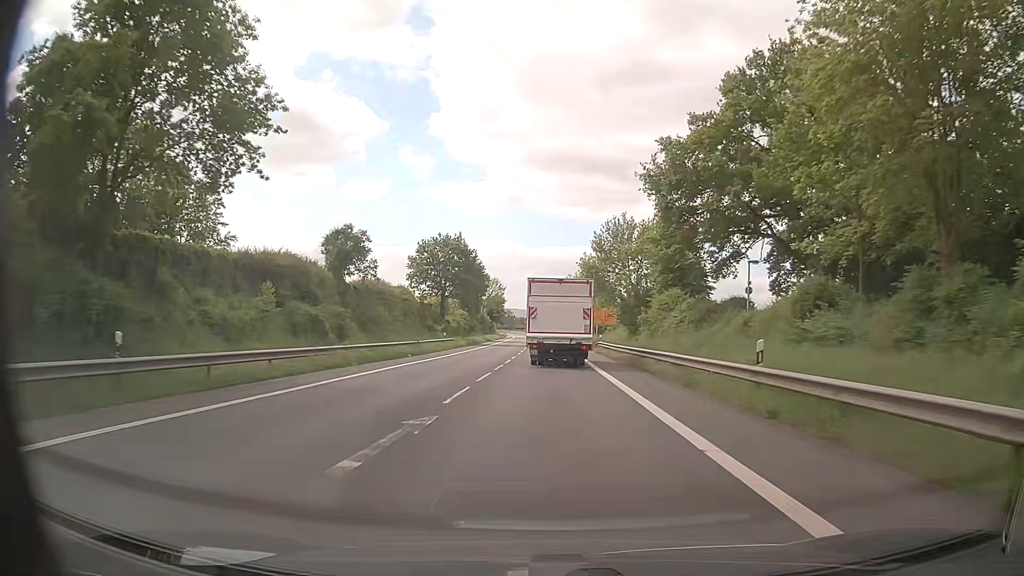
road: primary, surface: asphalt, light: Day
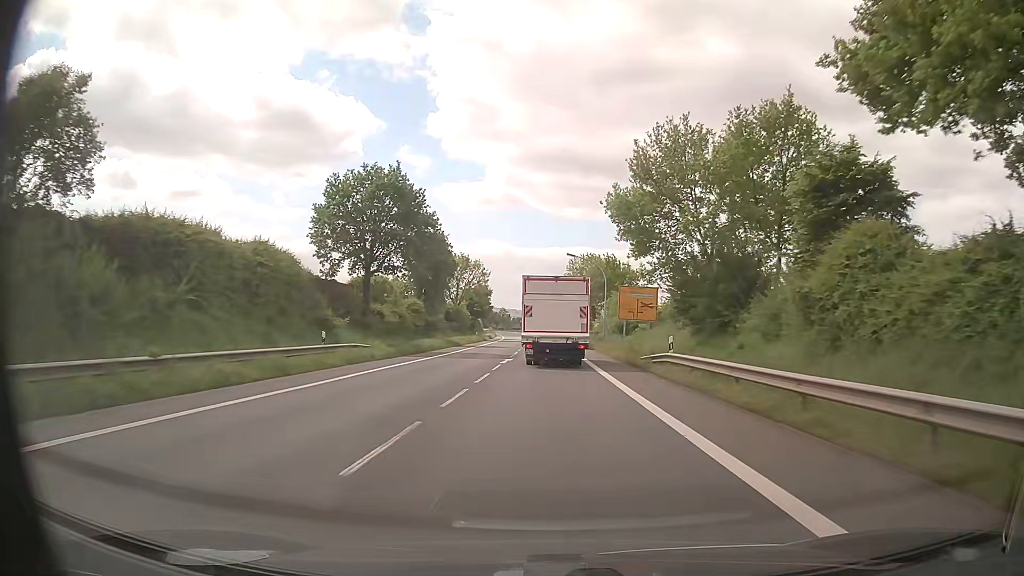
(0.0, +30.5) m; 0°
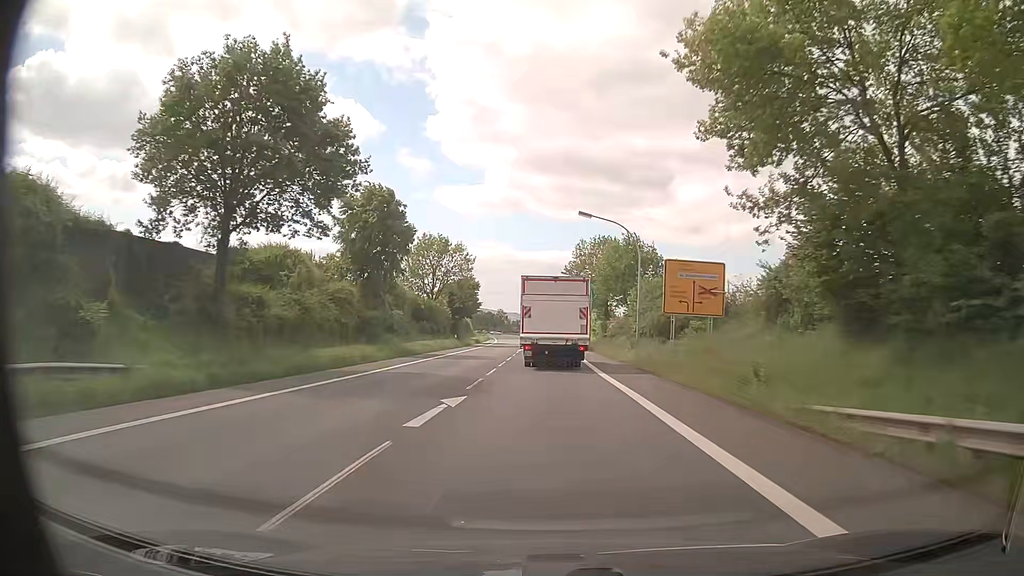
(0.0, +20.0) m; 0°
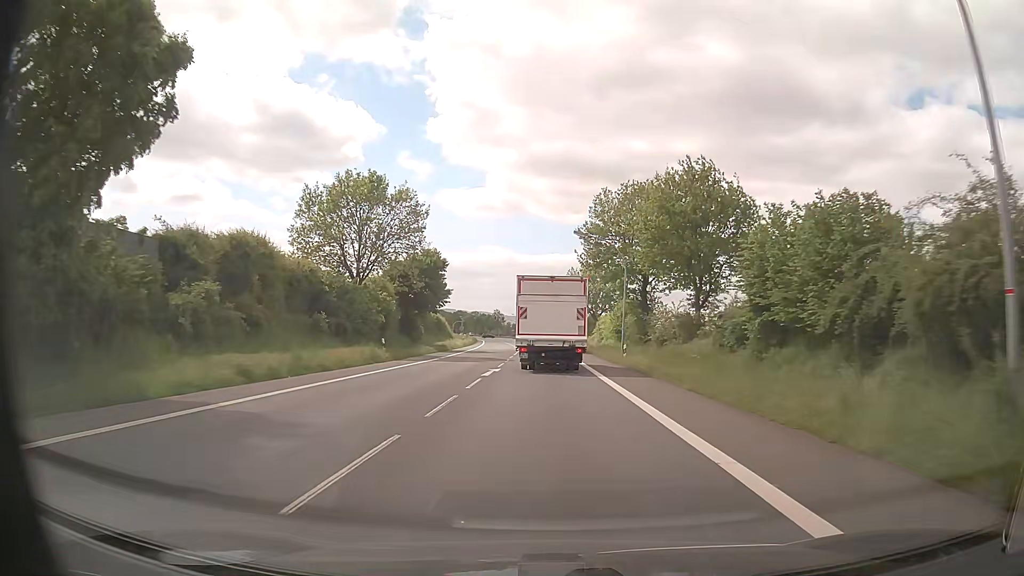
(0.0, +29.3) m; 0°
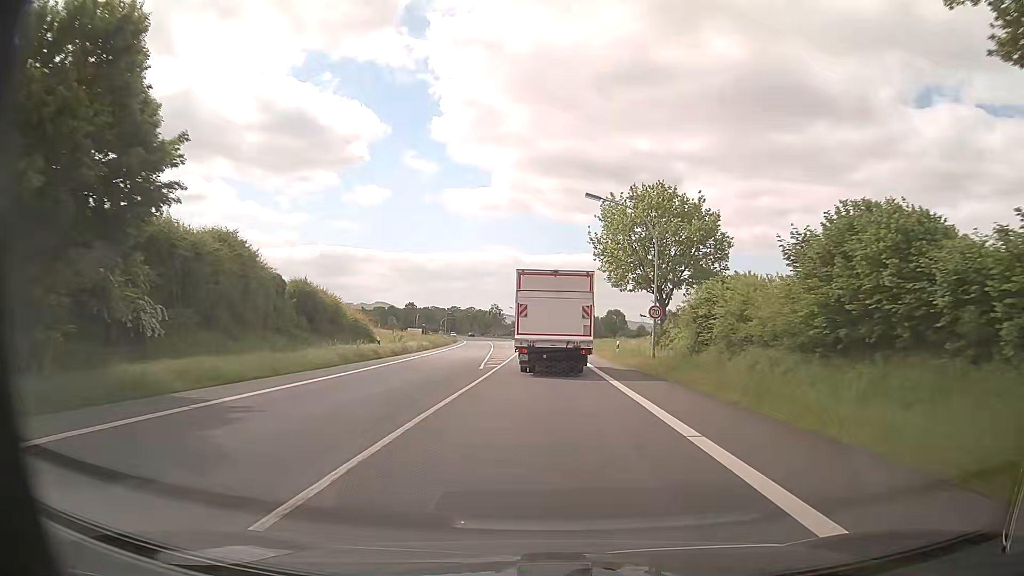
(-0.3, +46.1) m; -1°
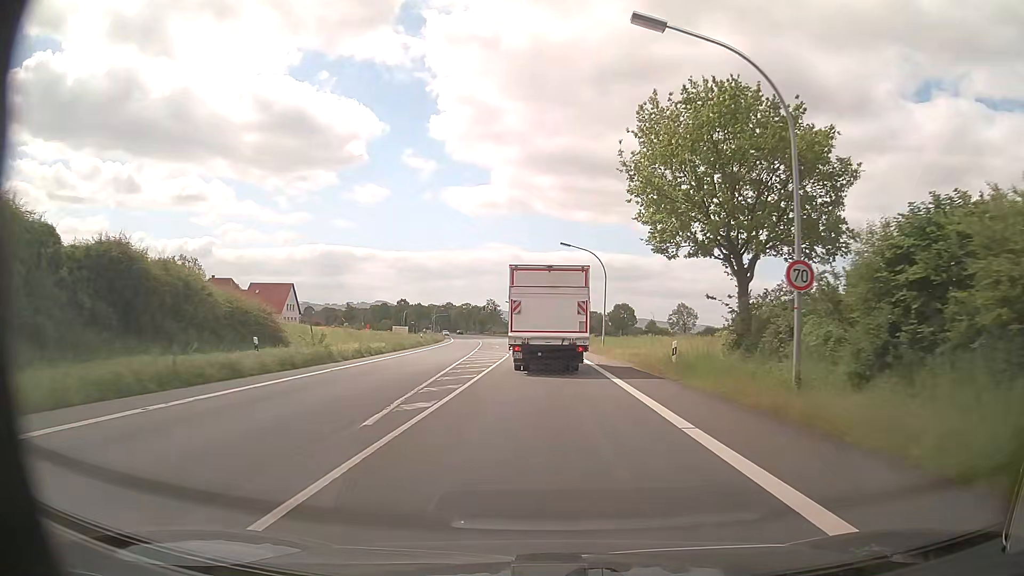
(+0.1, +17.4) m; 0°
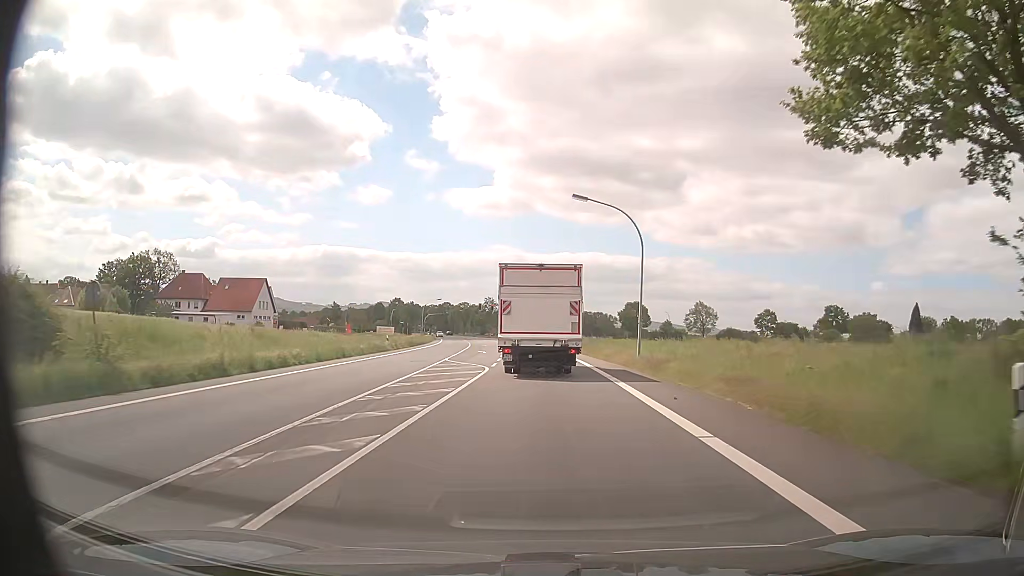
(0.0, +16.9) m; 0°
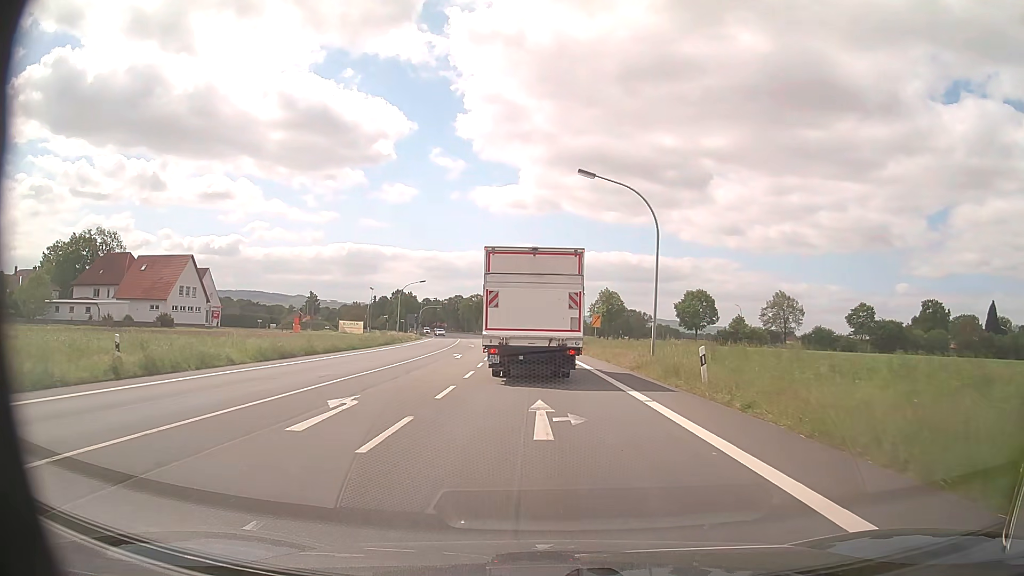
(-0.5, +38.9) m; -2°
(0, +10) (0, +20) (-1, +30) (-1, +40) (-2, +50) (-2, +60) (-3, +70) (-4, +80) (-6, +90) (-7, +100) m
